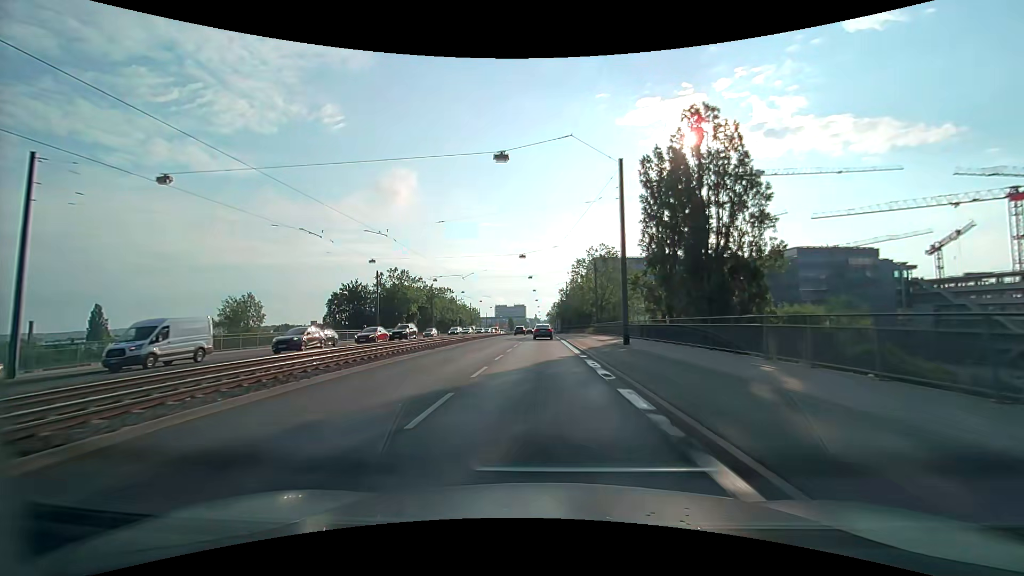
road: primary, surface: asphalt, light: Day
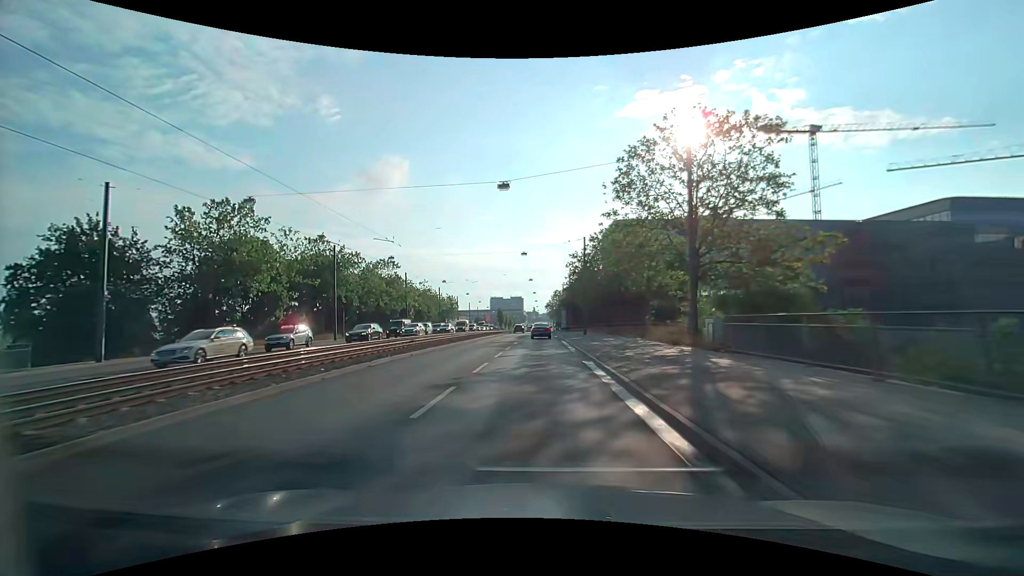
(+0.2, +47.6) m; 0°
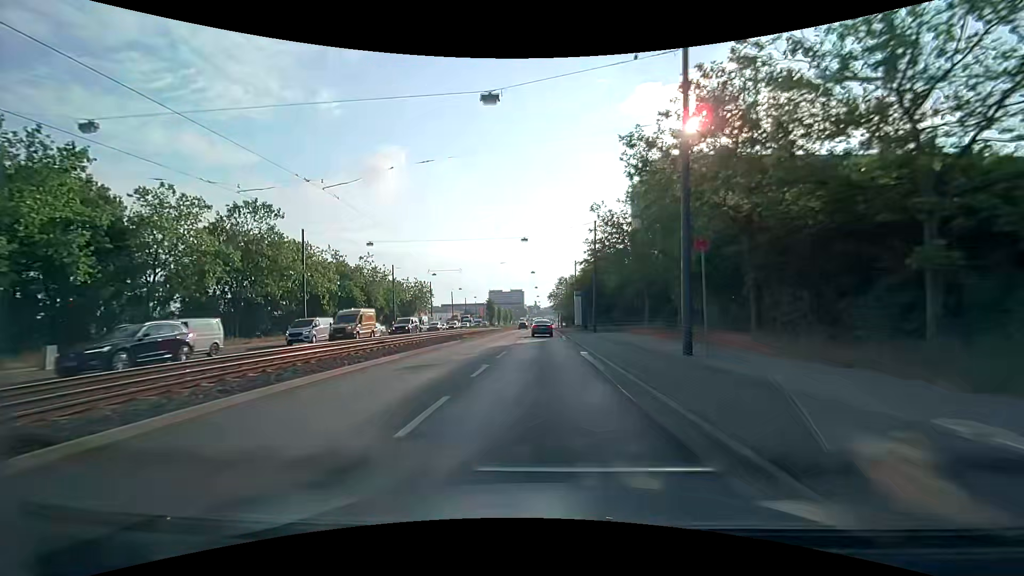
(0.0, +37.5) m; 0°
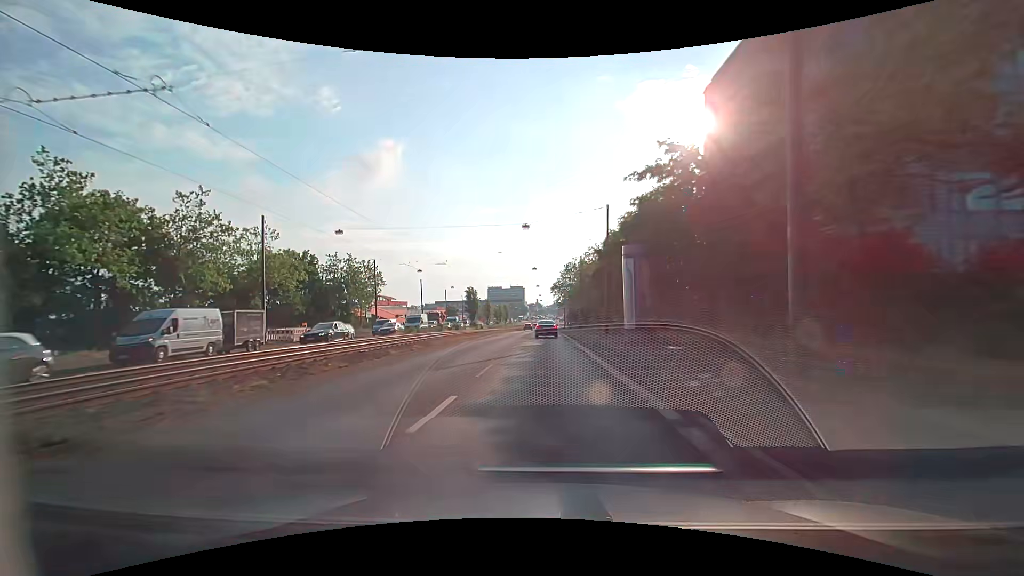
(+0.1, +37.2) m; +1°
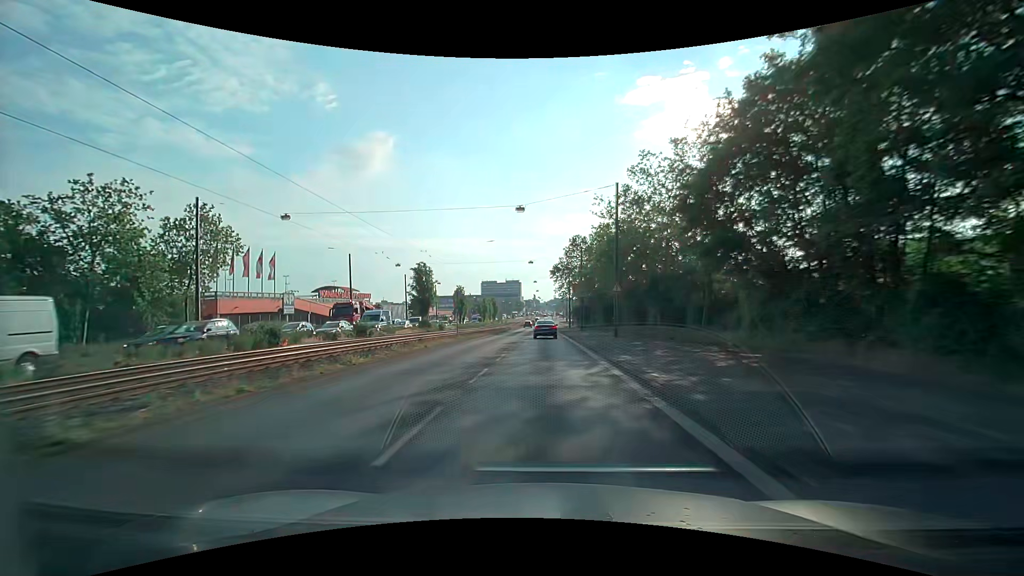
(-0.6, +36.8) m; -1°
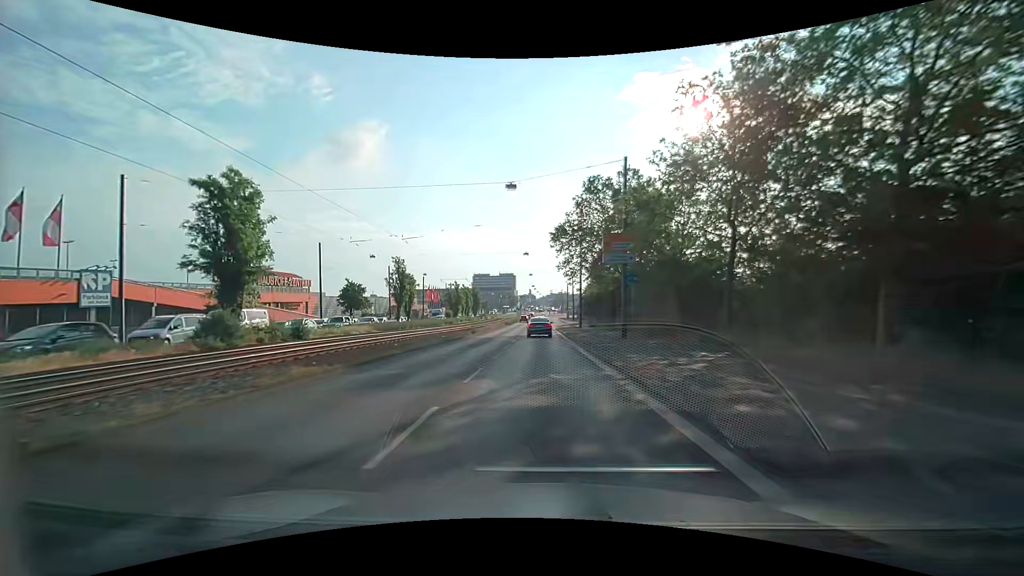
(+0.2, +35.9) m; 0°
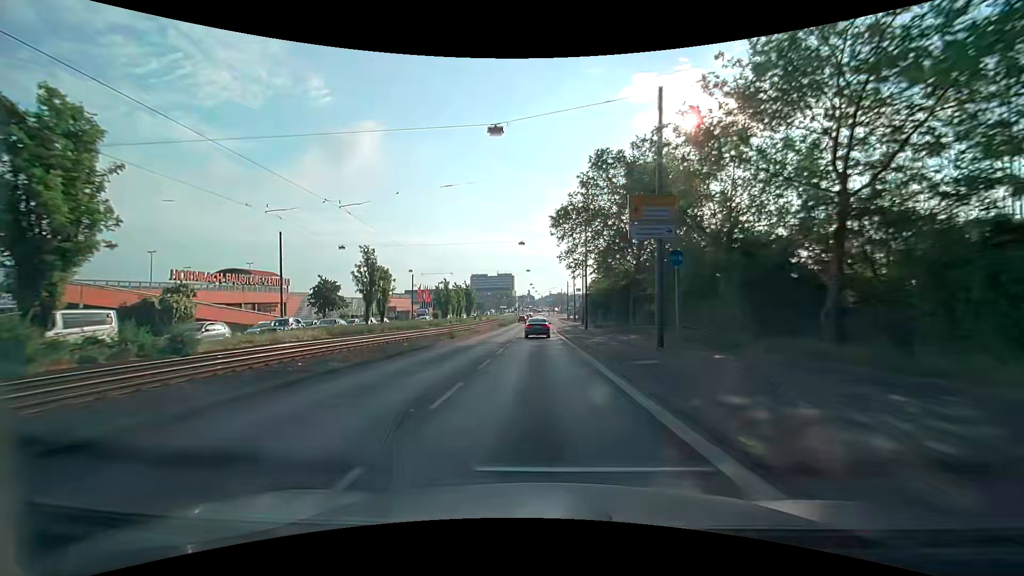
(0.0, +8.9) m; 0°
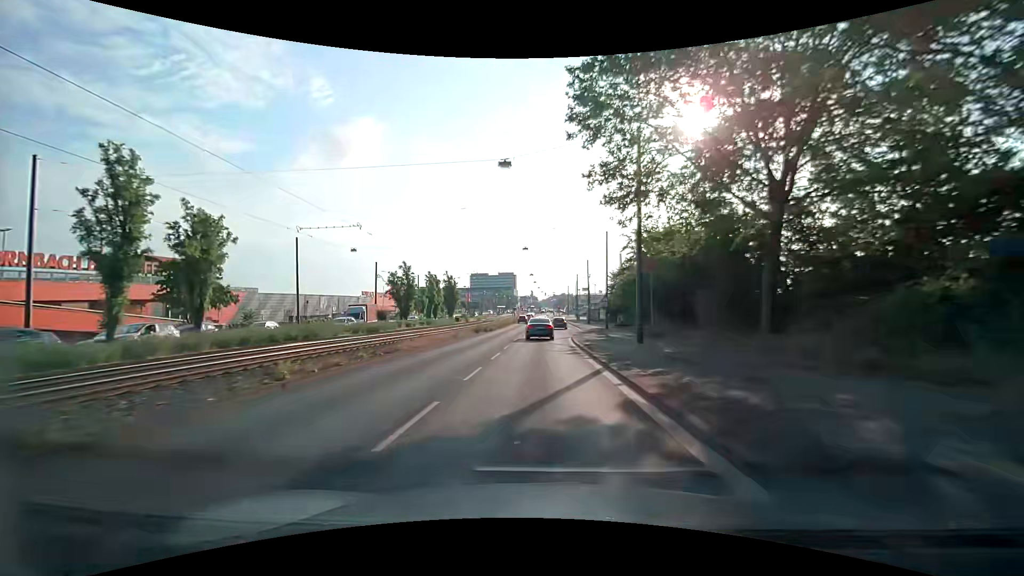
(0.0, +26.2) m; 0°
(0, +10) (0, +20) (0, +30) (0, +40) (+1, +50) (+2, +60) (+3, +70) (+3, +80) (+3, +90) (+3, +100) m
